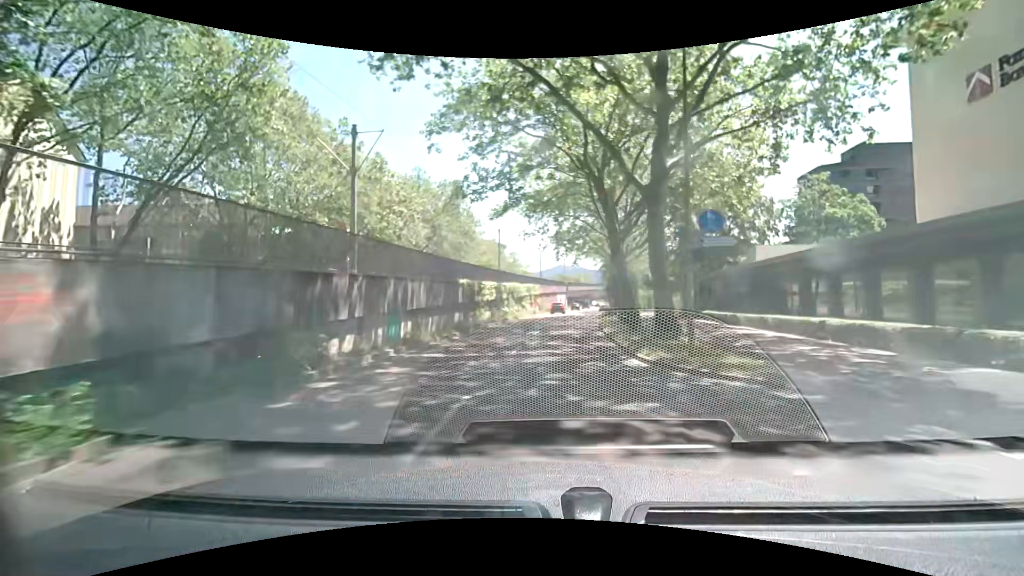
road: tertiary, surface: asphalt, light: Day
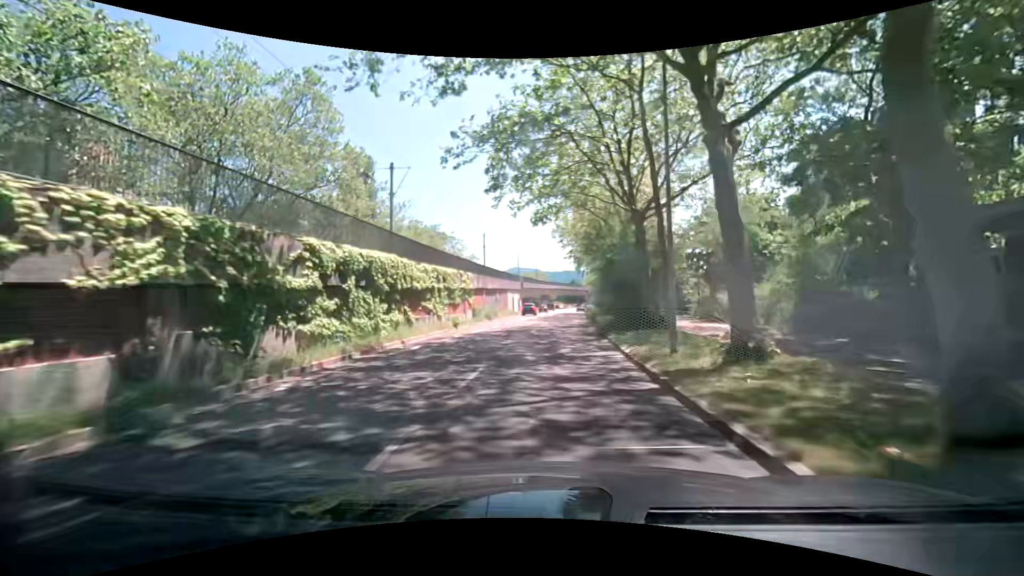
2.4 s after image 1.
(+1.0, +29.2) m; +5°
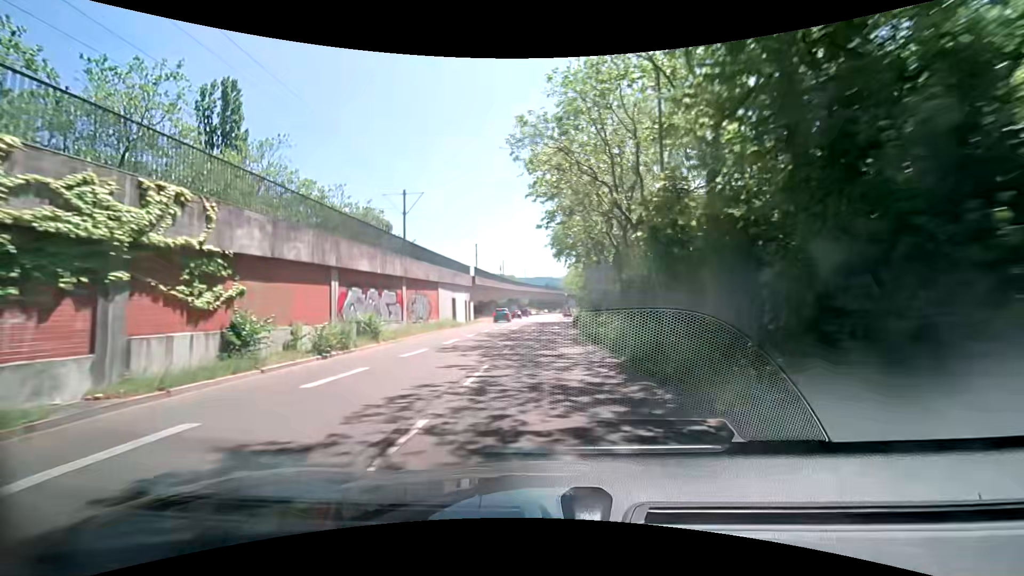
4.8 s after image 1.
(+1.0, +28.9) m; +2°
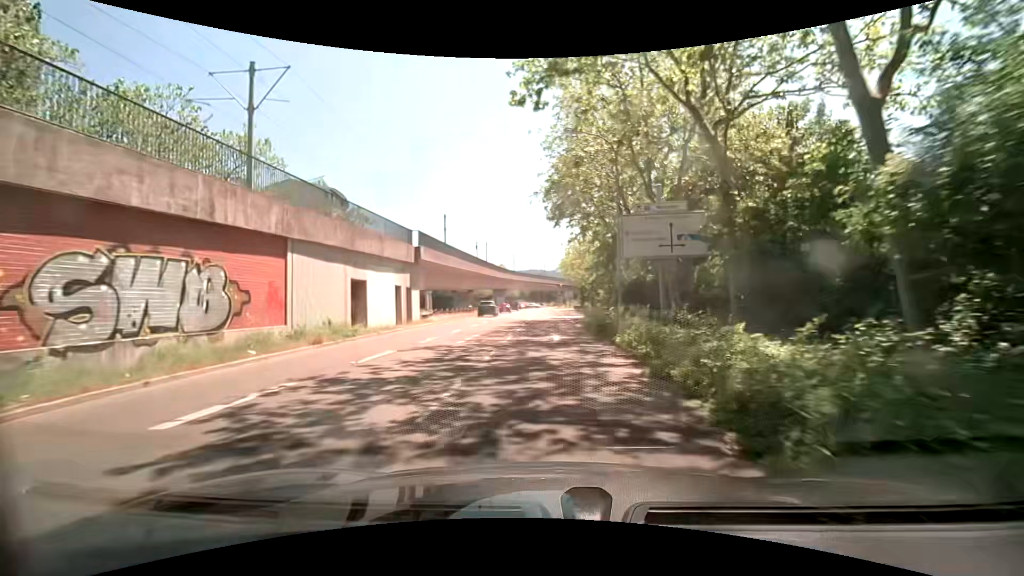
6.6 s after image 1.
(+0.5, +21.7) m; +2°
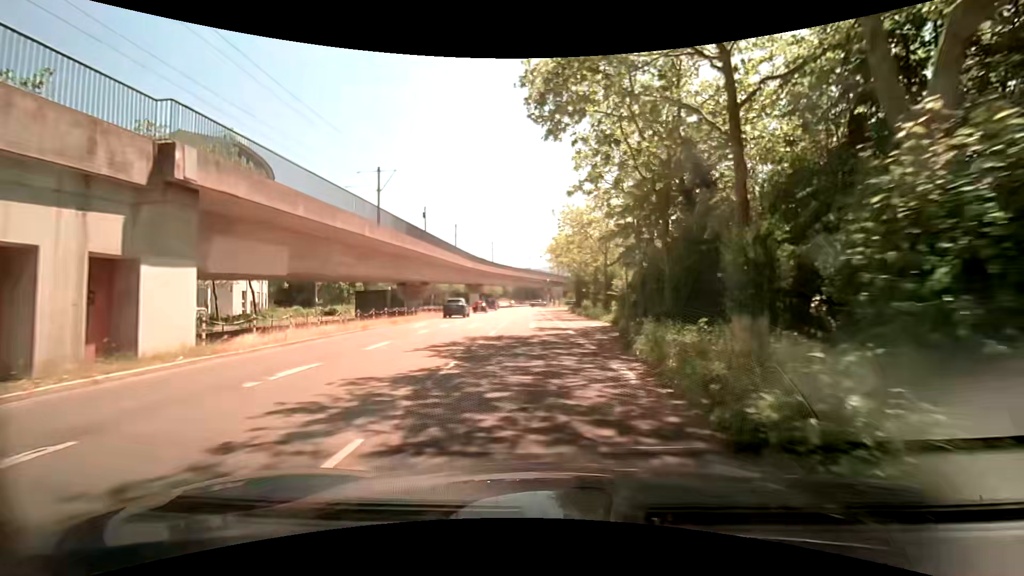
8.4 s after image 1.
(+0.2, +21.6) m; +1°
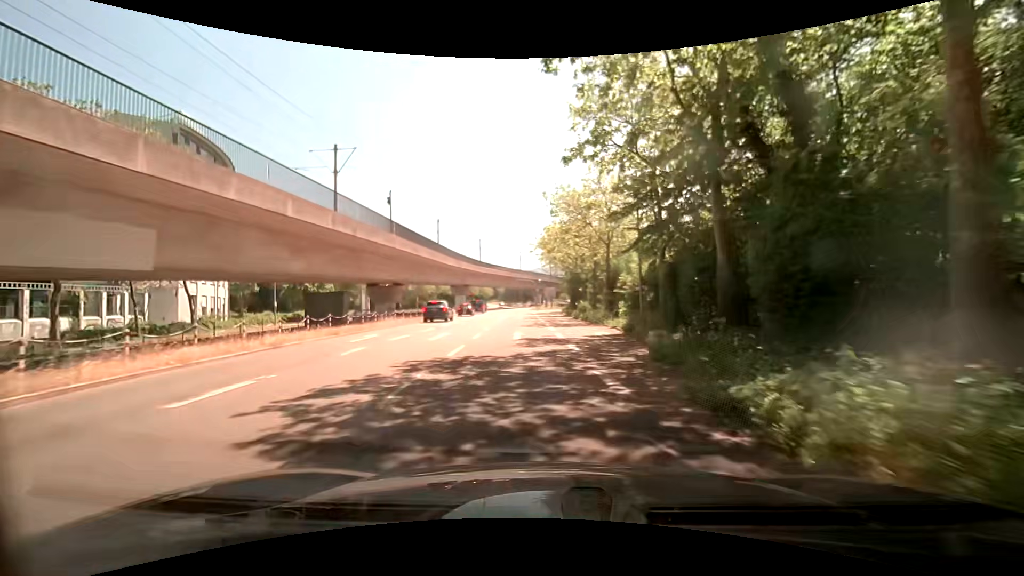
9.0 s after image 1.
(+0.1, +7.1) m; +2°
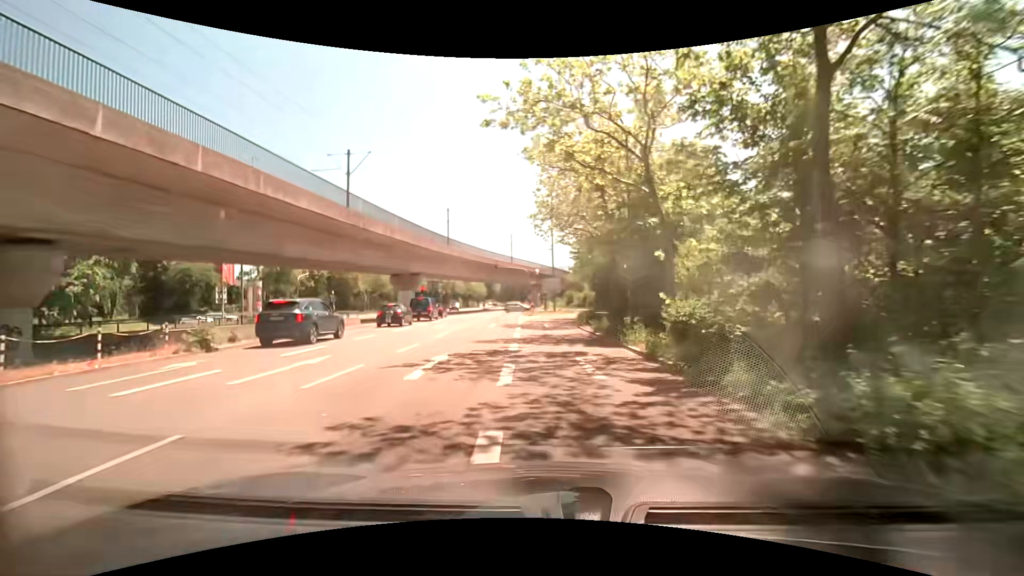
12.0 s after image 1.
(-0.1, +34.7) m; -1°
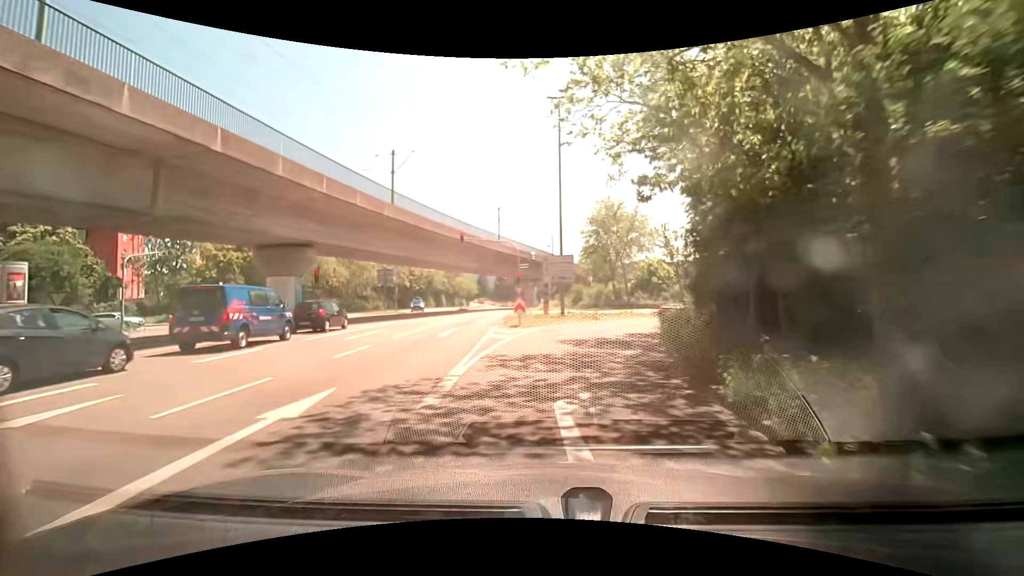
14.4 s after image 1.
(-0.2, +26.0) m; +1°
